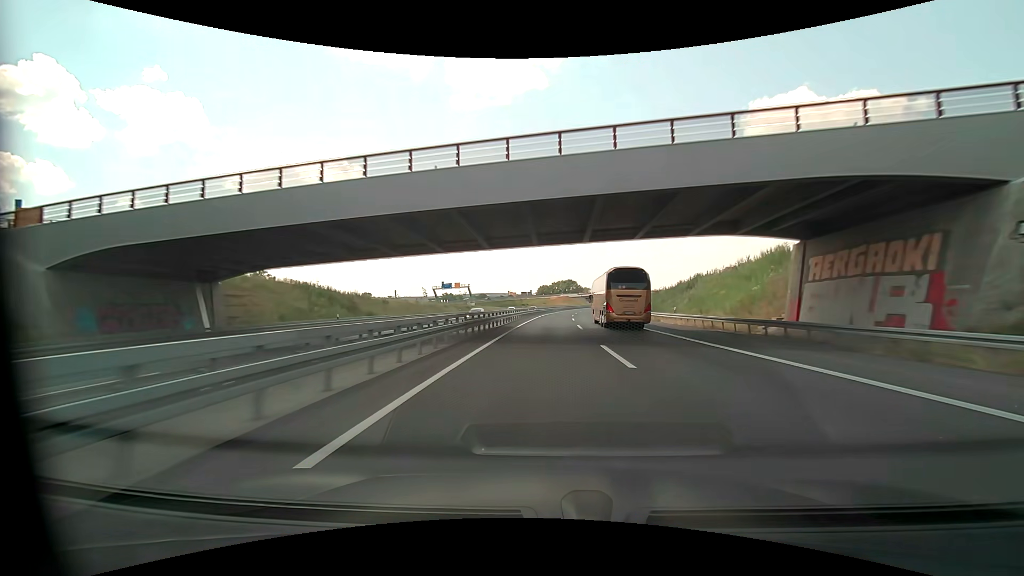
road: motorway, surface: asphalt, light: Day
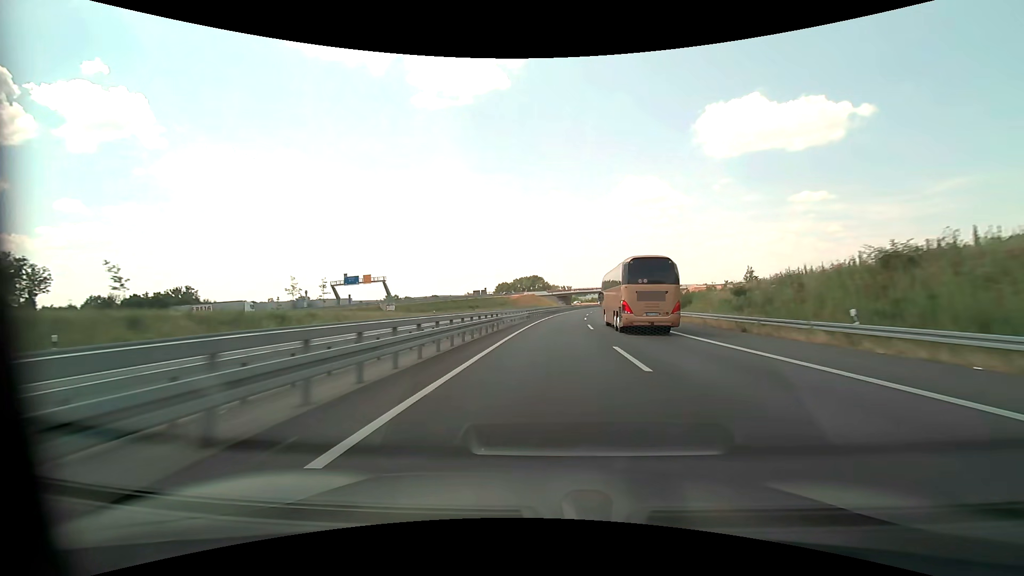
(+2.1, +73.2) m; +4°
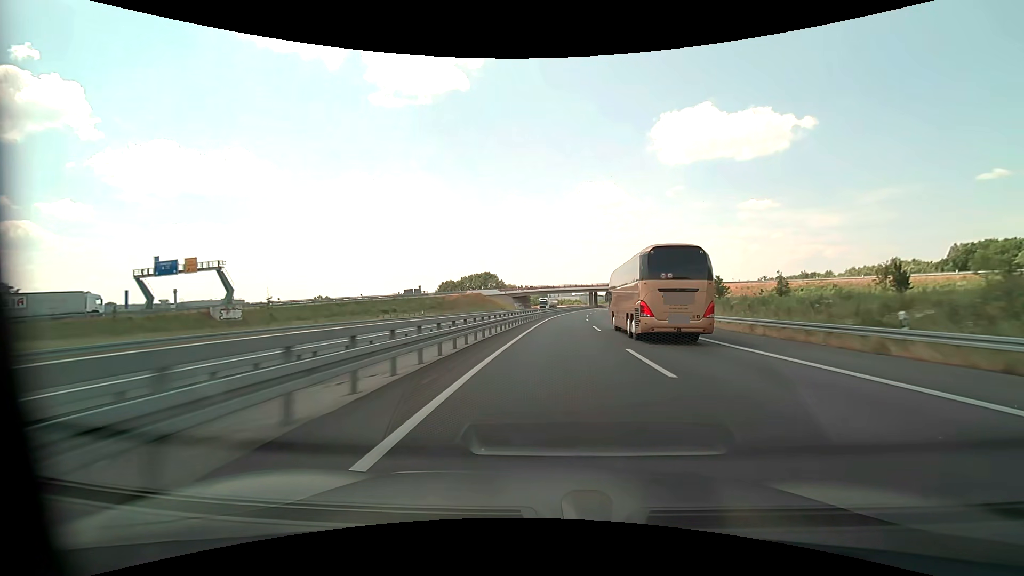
(+2.0, +55.1) m; +5°
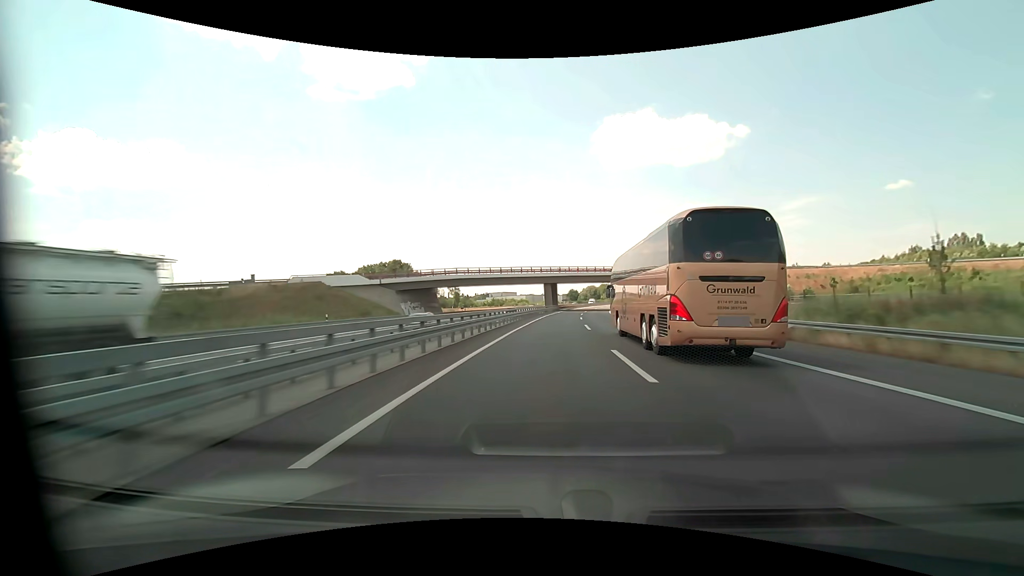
(+4.7, +73.6) m; +6°
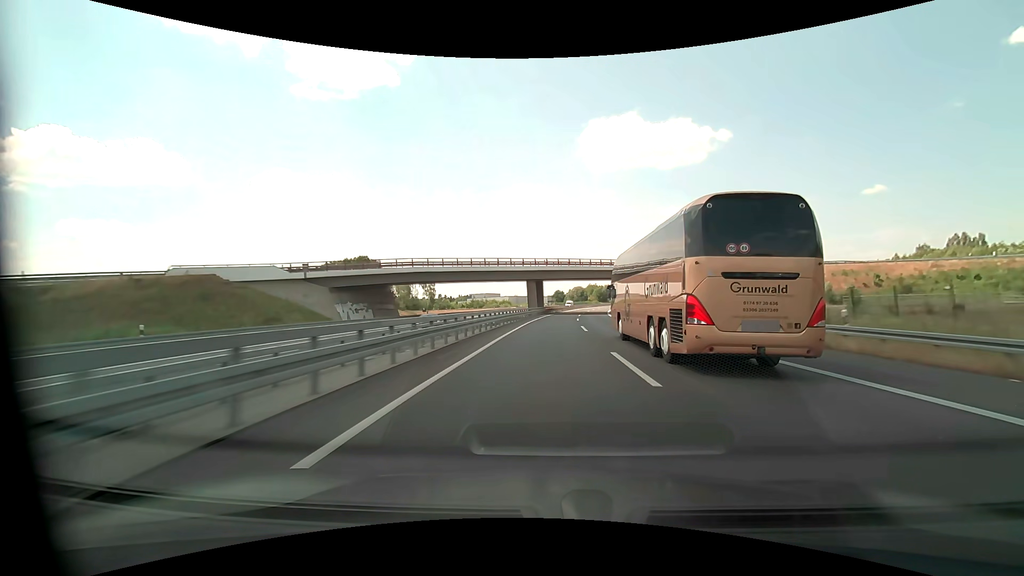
(+0.3, +18.5) m; +2°
(0, +10) (0, +20) (+1, +30) (+1, +40) (+2, +50) (+2, +60) (+3, +70) (+4, +80) (+6, +90) (+7, +100) m
